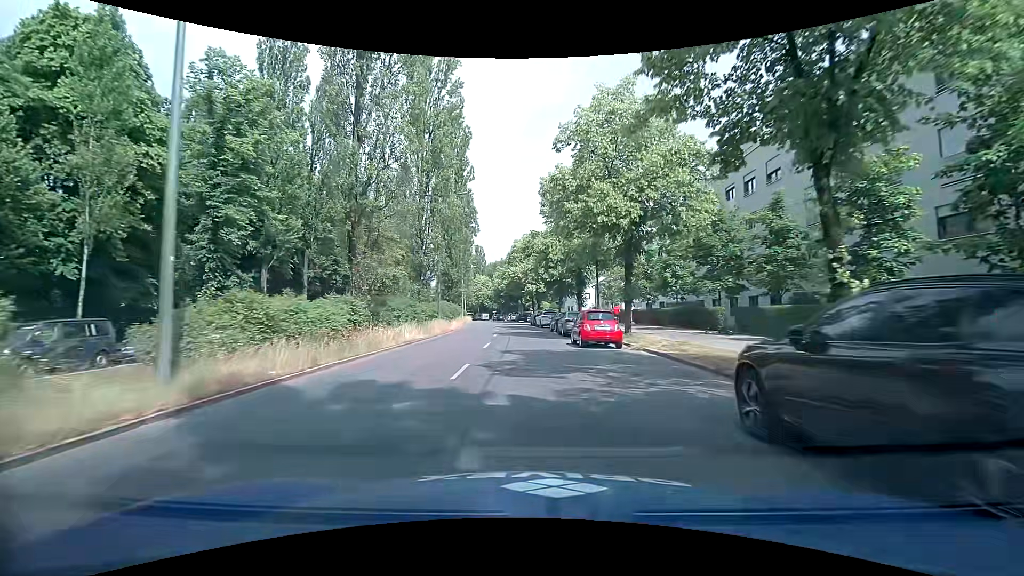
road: secondary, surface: asphalt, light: Day
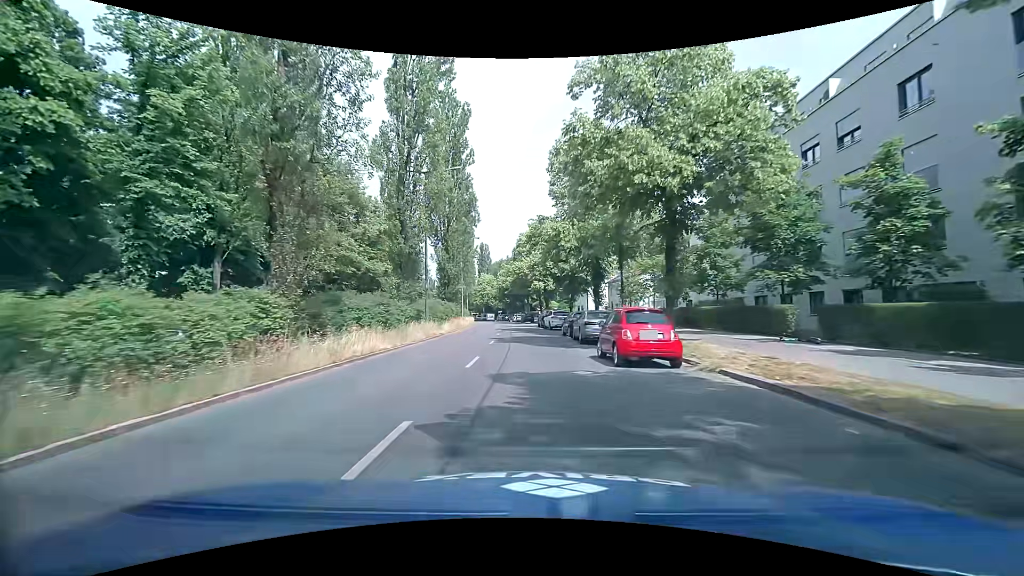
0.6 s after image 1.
(0.0, +6.8) m; 0°
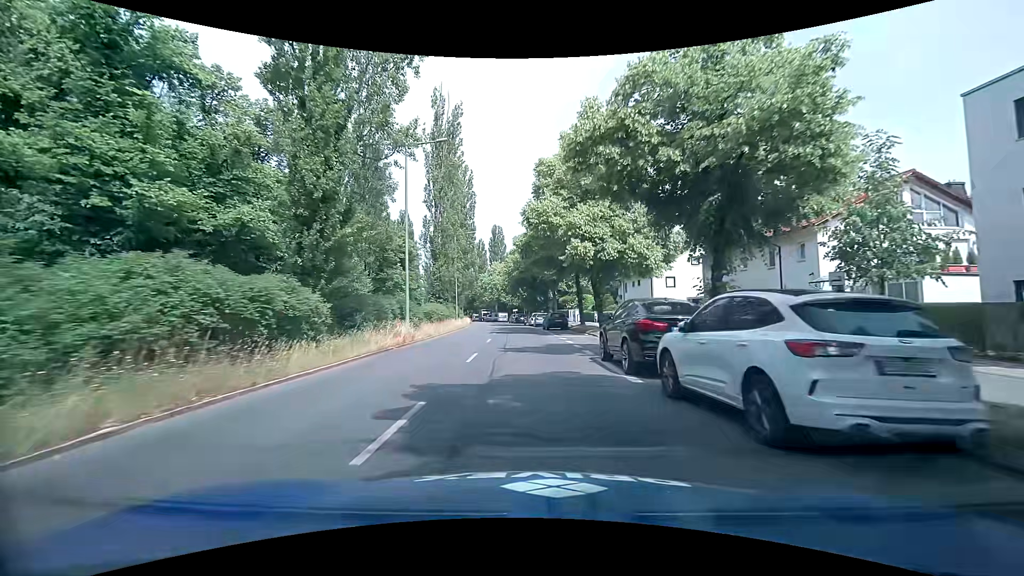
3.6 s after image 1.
(-0.7, +34.9) m; -2°
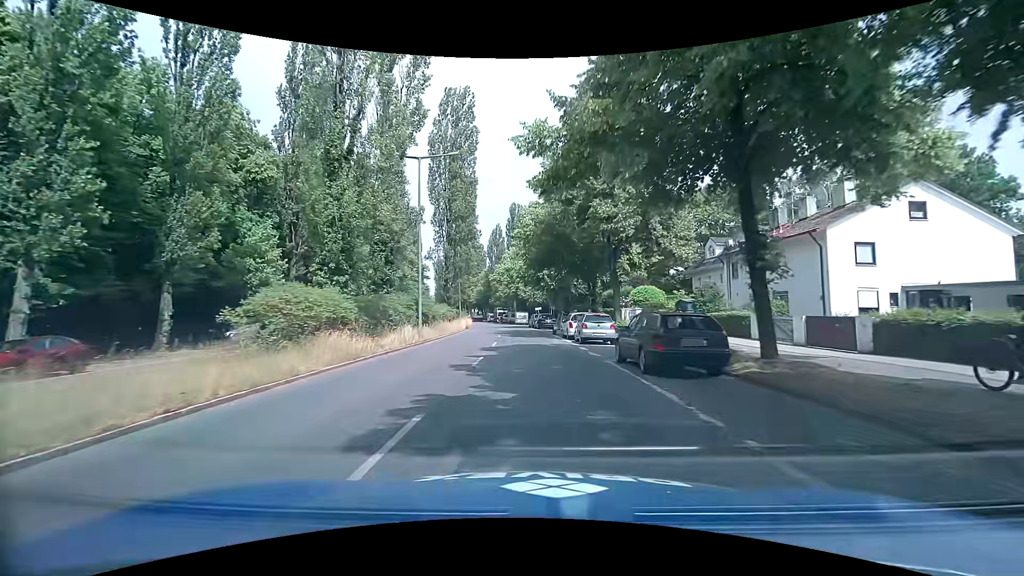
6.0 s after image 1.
(-0.9, +28.2) m; -3°
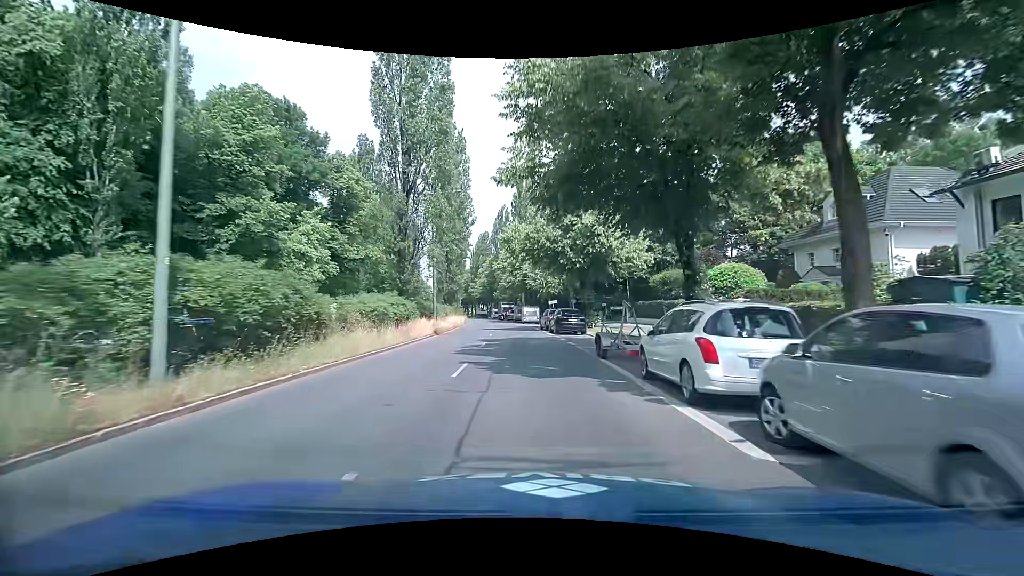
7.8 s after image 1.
(-0.1, +20.3) m; -1°
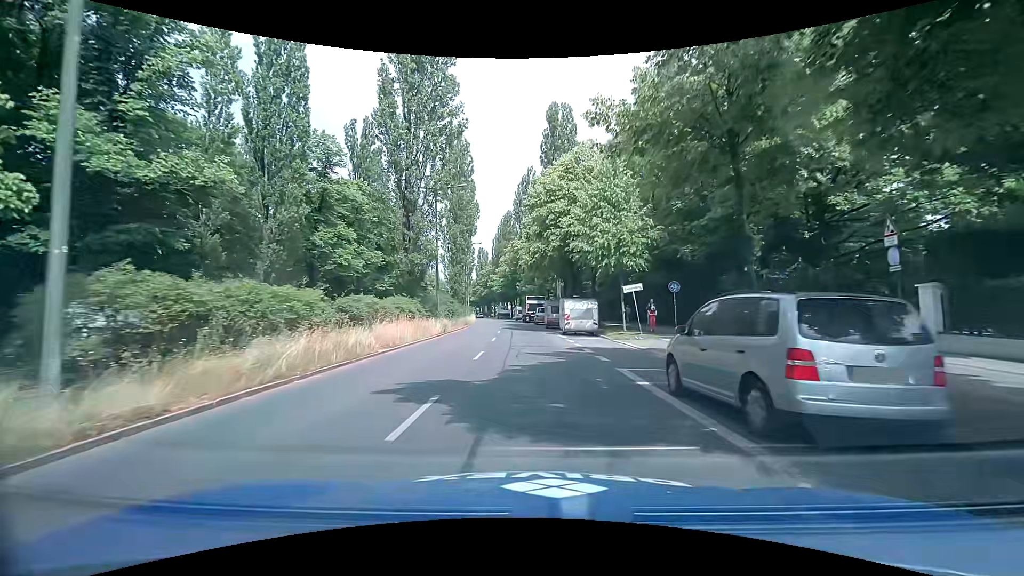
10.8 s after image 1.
(-1.1, +32.1) m; -4°
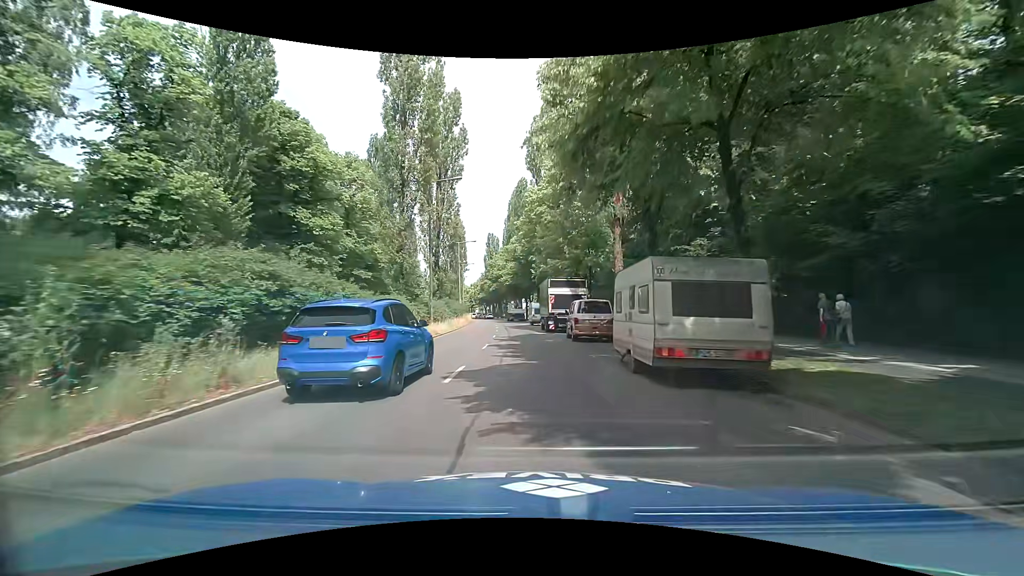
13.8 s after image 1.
(-0.7, +32.2) m; -1°
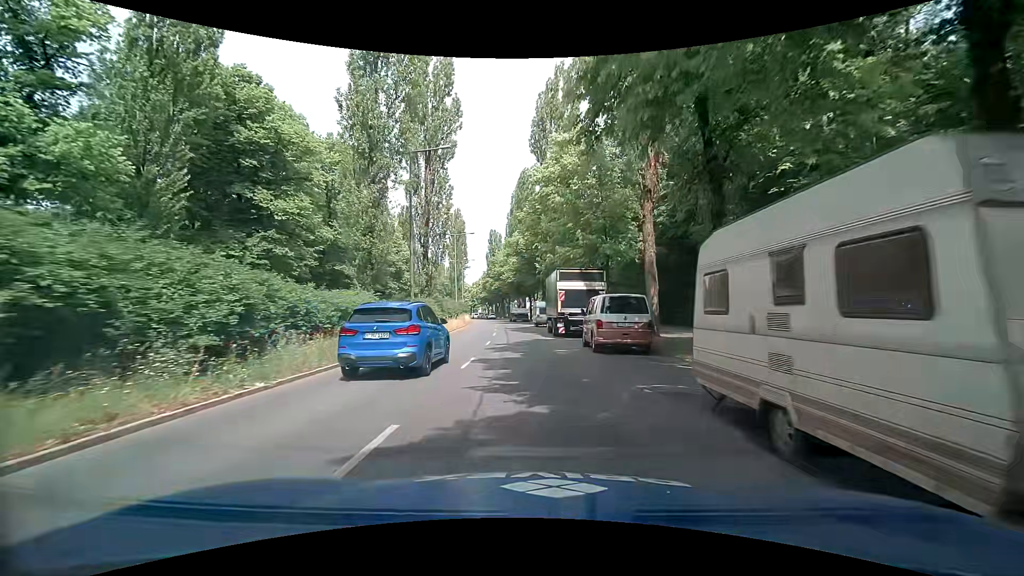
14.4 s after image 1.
(-0.2, +6.5) m; -1°
(0, +10) (0, +20) (-1, +30) (-2, +40) (-2, +50) (-3, +60) (-4, +70) (-6, +80) (-7, +90) (-8, +100) m
